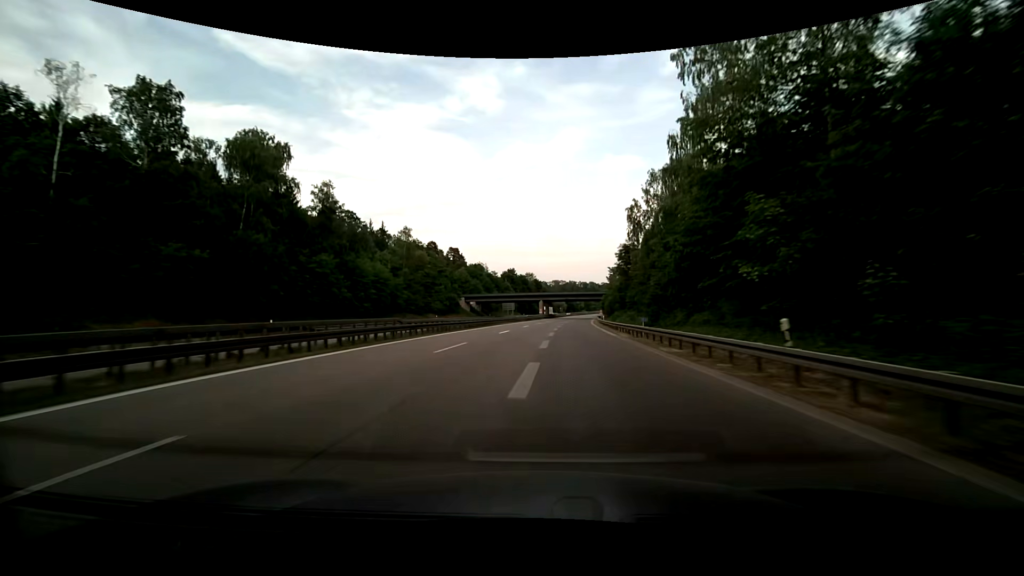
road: motorway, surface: asphalt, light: Day
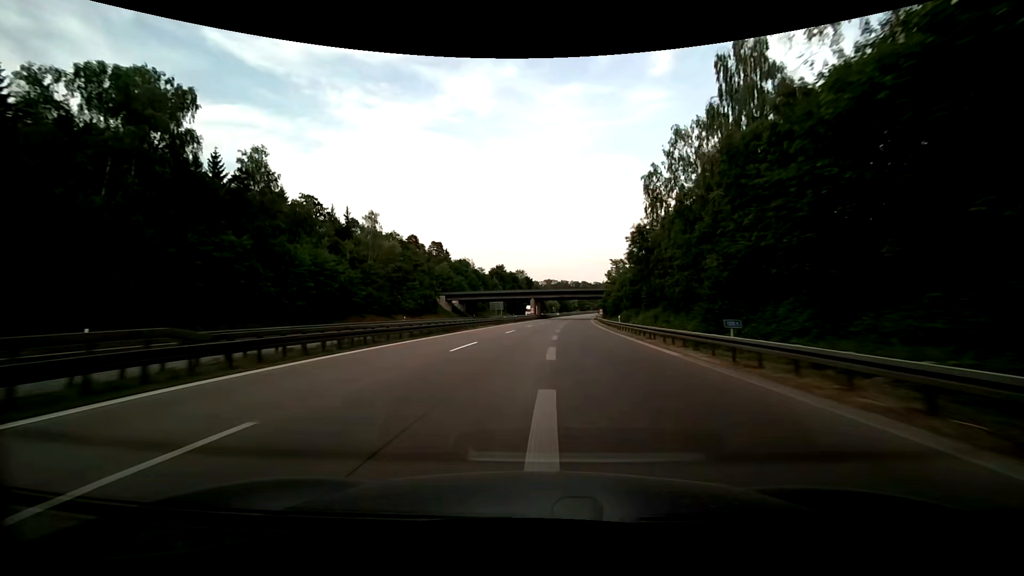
(+0.1, +17.5) m; +1°
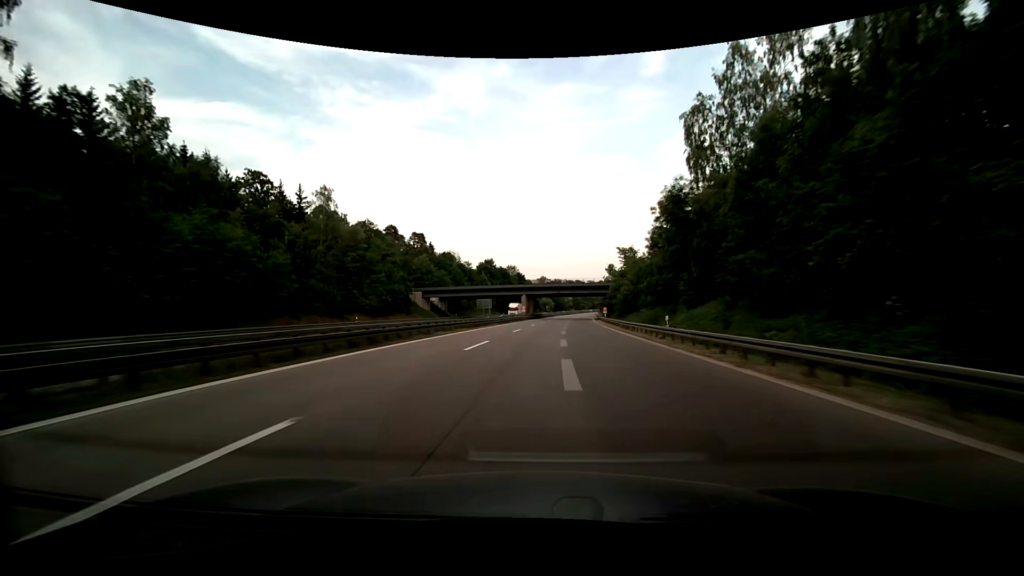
(+0.1, +18.2) m; +1°
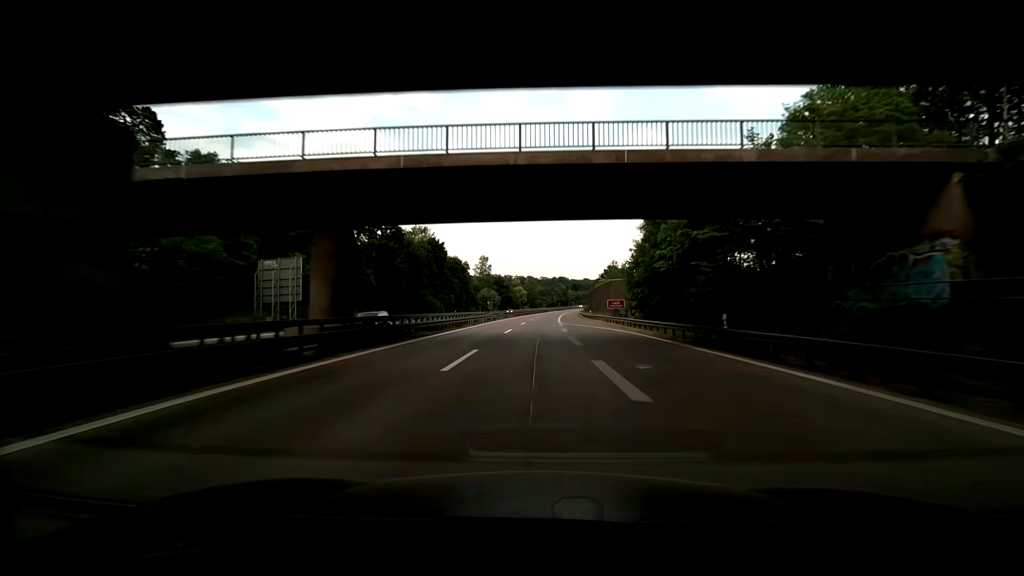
(+4.7, +98.0) m; +6°
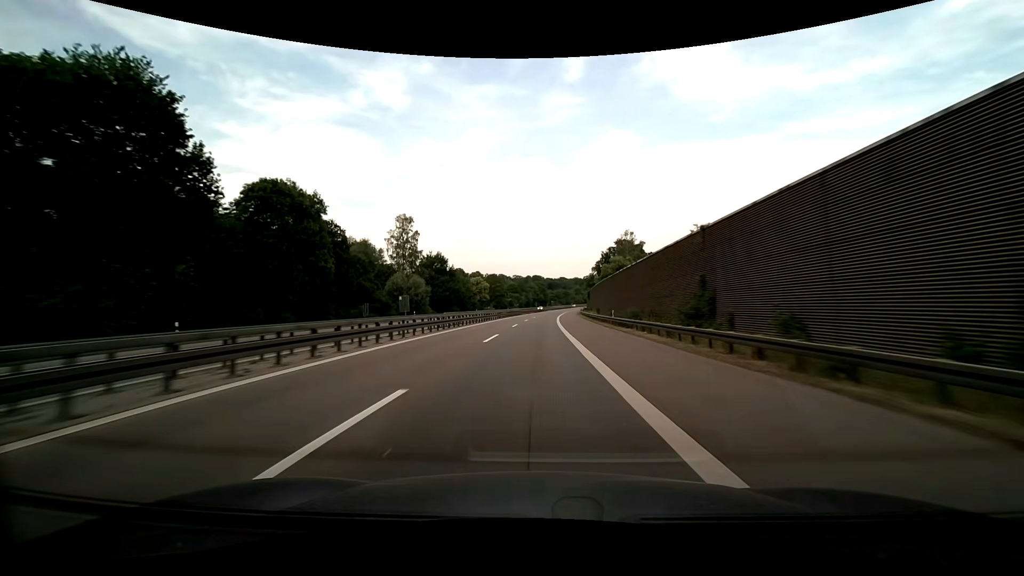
(+1.9, +80.7) m; +3°
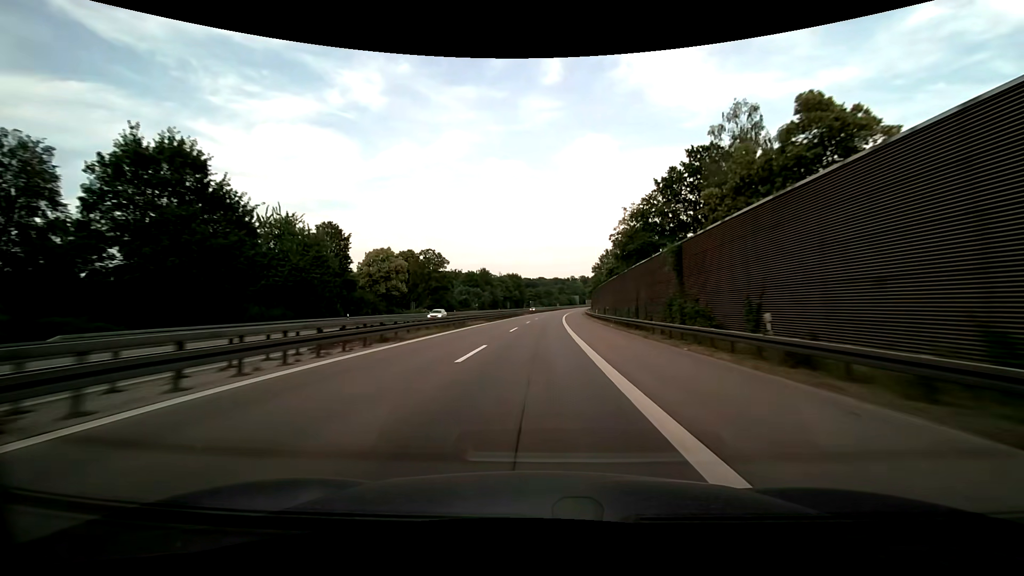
(+1.8, +79.8) m; +2°
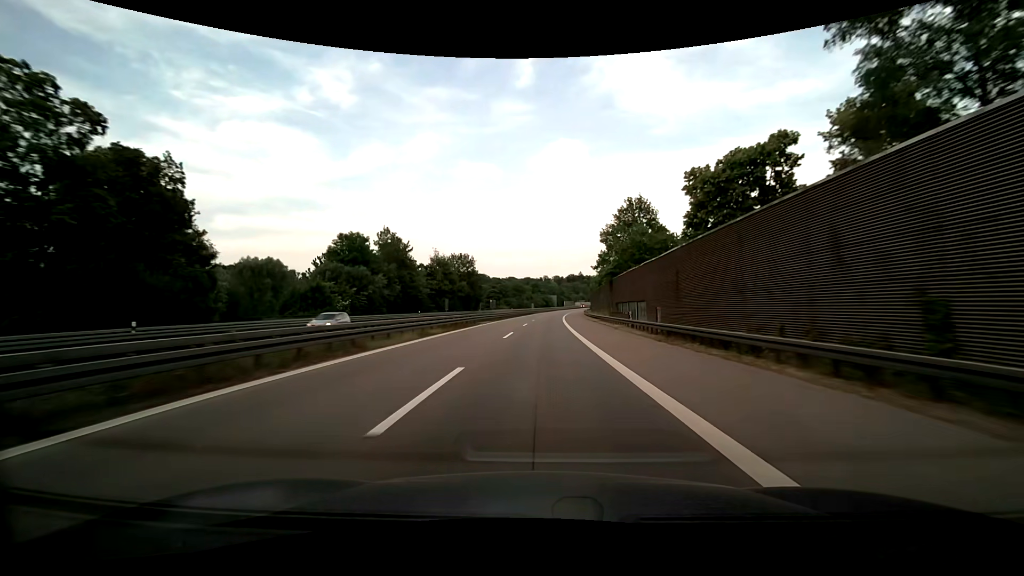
(+2.3, +79.3) m; +3°
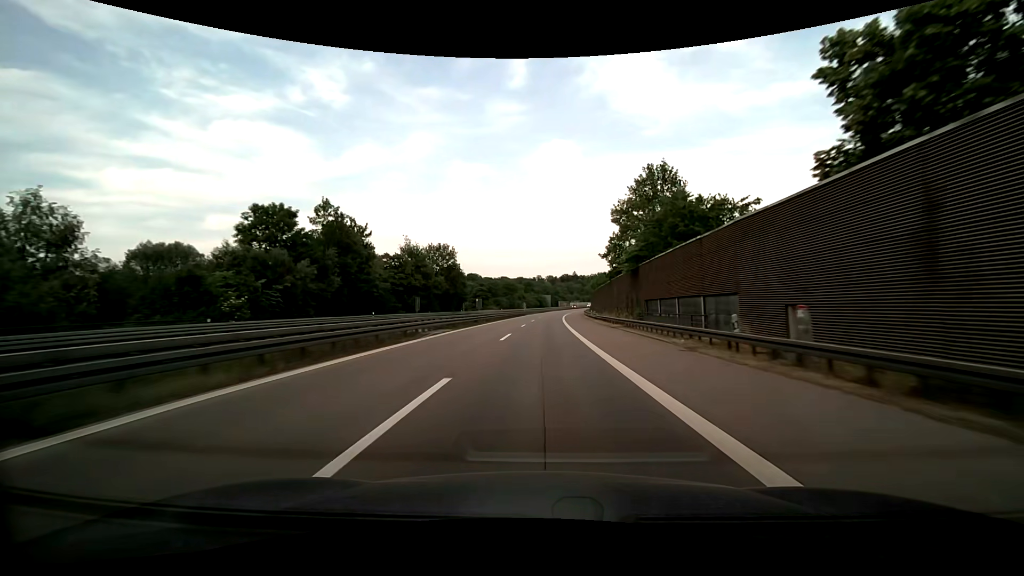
(+0.2, +19.8) m; +1°
(0, +10) (0, +20) (0, +30) (+1, +40) (+1, +50) (+1, +60) (+2, +70) (+2, +80) (+3, +90) (+3, +100) m
